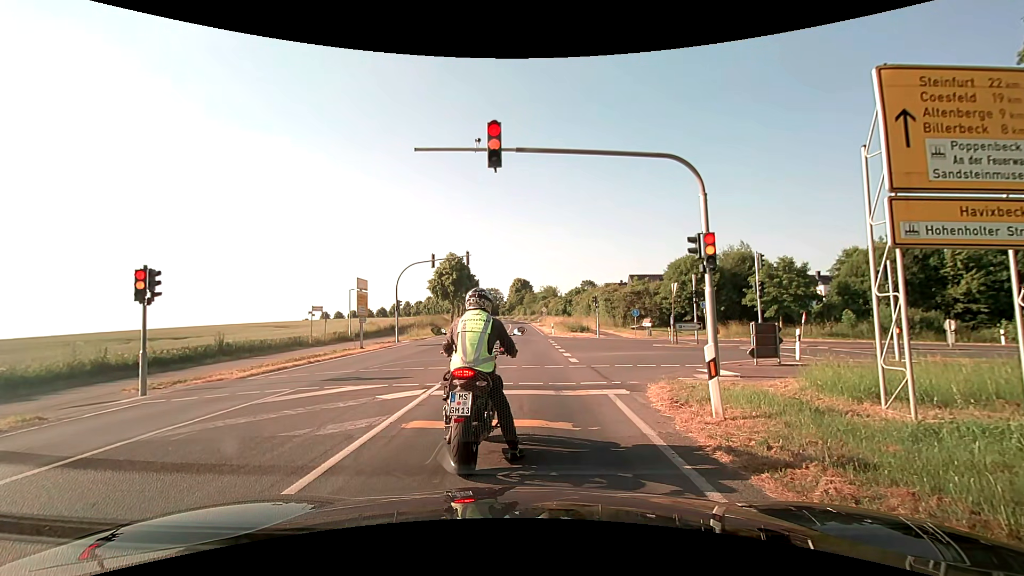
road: secondary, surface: asphalt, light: Day
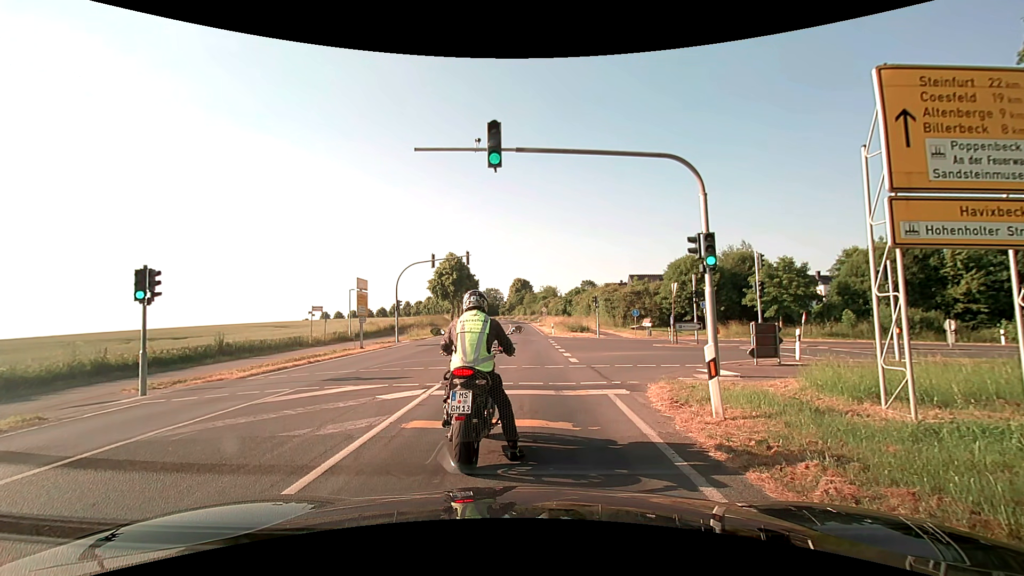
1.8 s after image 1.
(0.0, +0.1) m; 0°
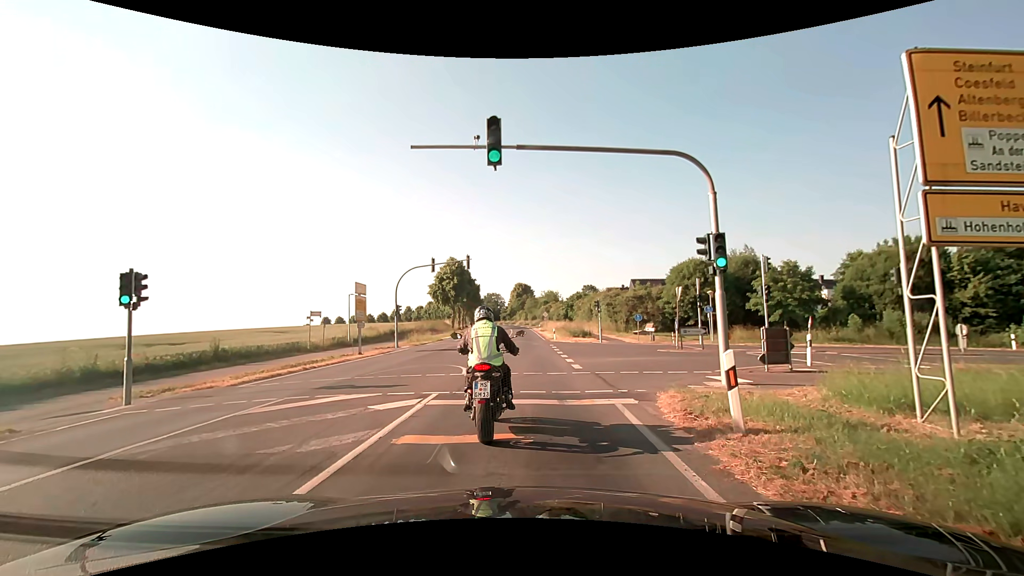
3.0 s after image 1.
(0.0, +0.6) m; 0°
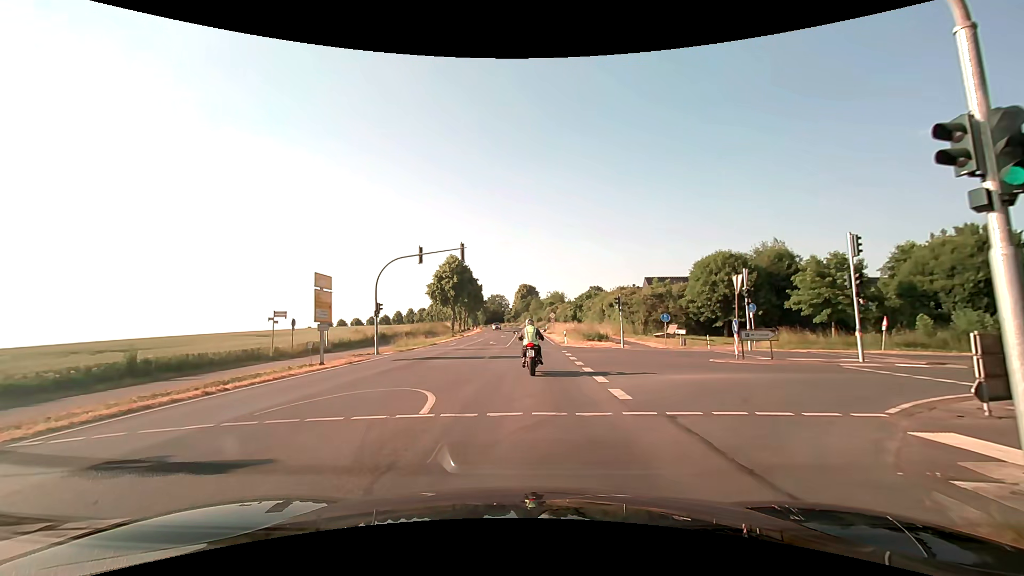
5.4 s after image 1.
(-0.3, +7.1) m; -3°
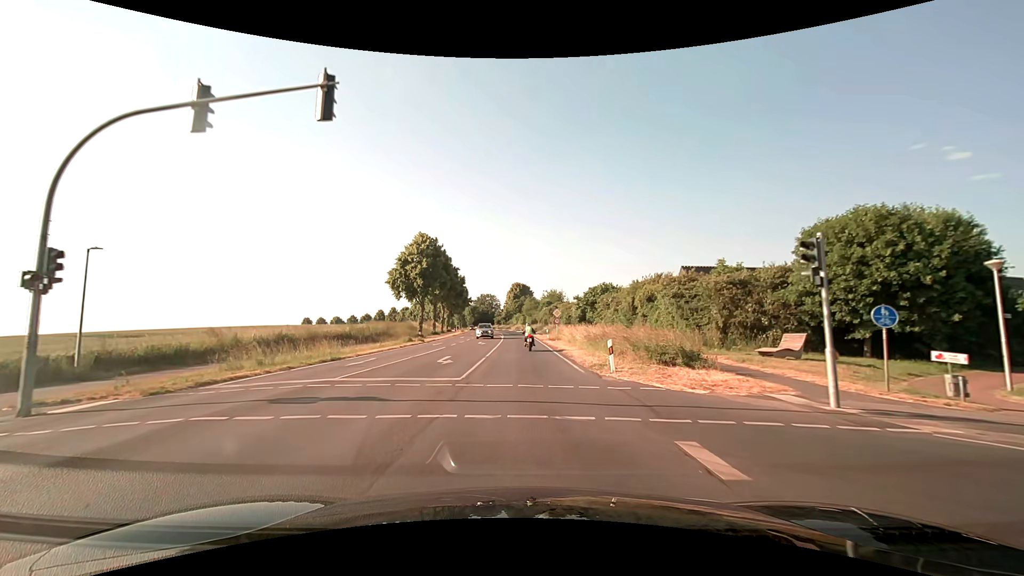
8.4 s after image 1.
(0.0, +23.6) m; +1°
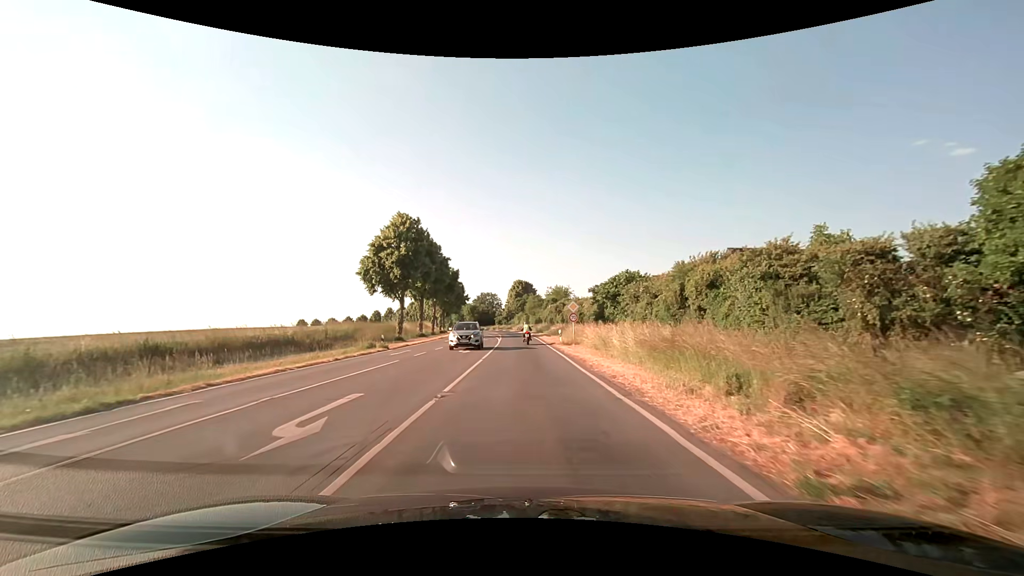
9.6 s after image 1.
(0.0, +13.4) m; 0°
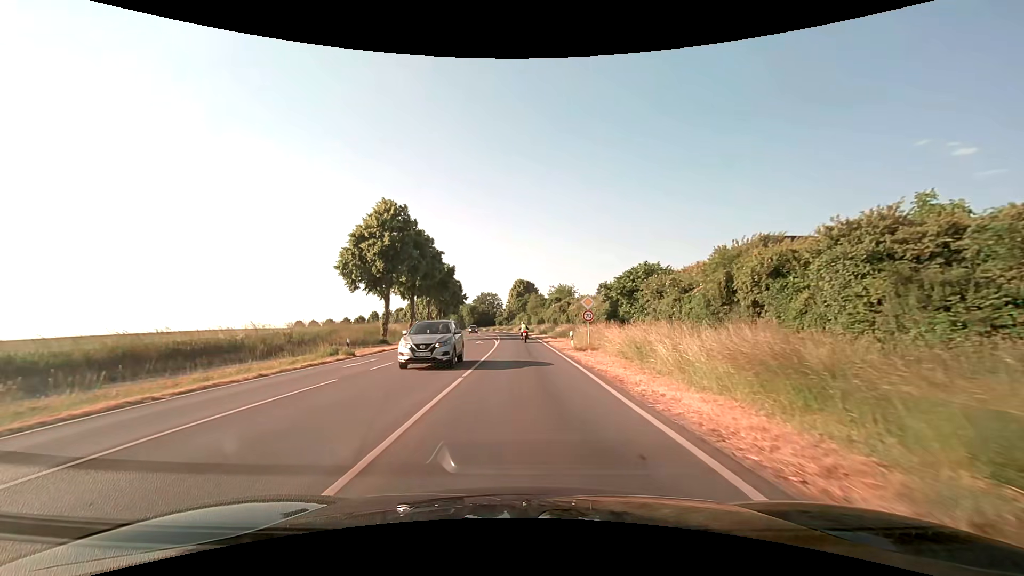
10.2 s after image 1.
(0.0, +7.1) m; -1°
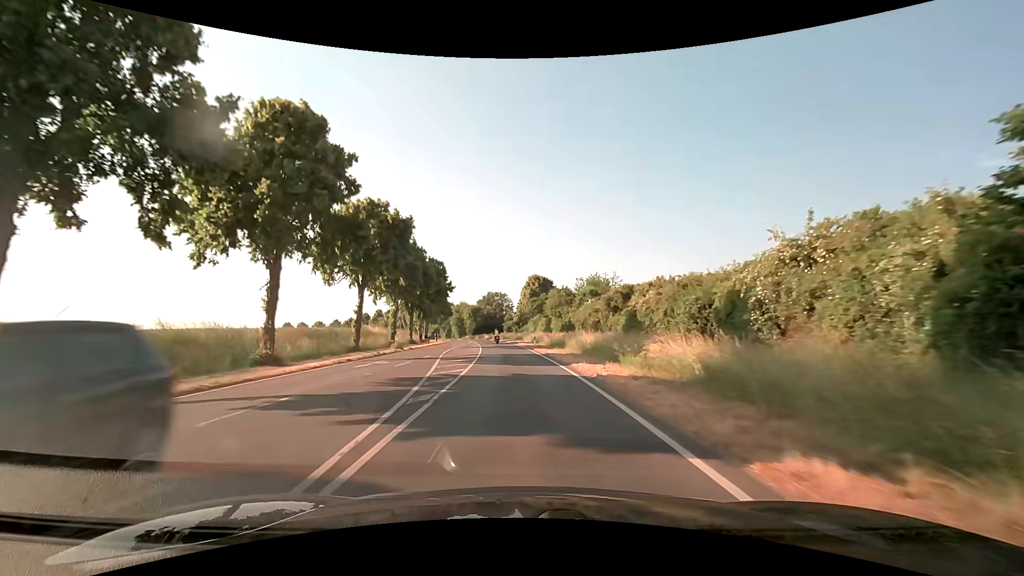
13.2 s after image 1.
(0.0, +39.7) m; -1°
(0, +10) (0, +20) (-1, +30) (-2, +40) (-2, +50) (-3, +60) (-5, +70) (-6, +80) (-7, +90) (-9, +100) m
